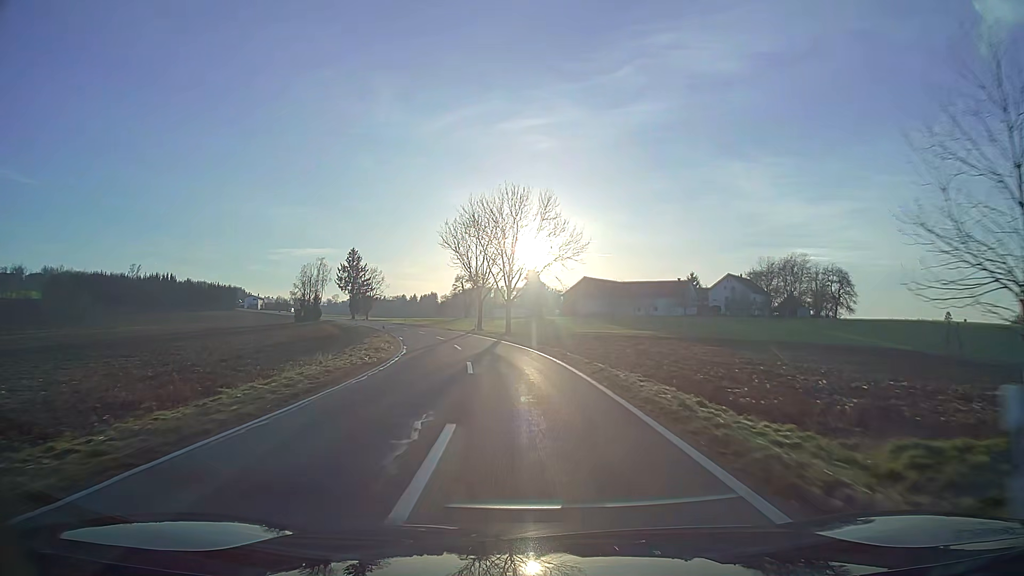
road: tertiary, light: Day
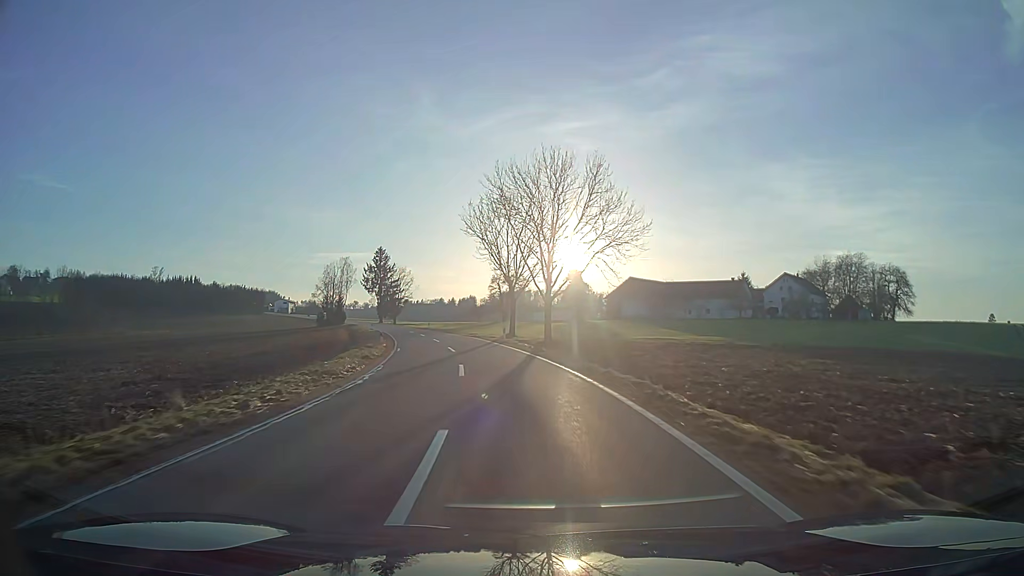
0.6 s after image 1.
(-0.4, +12.5) m; -4°
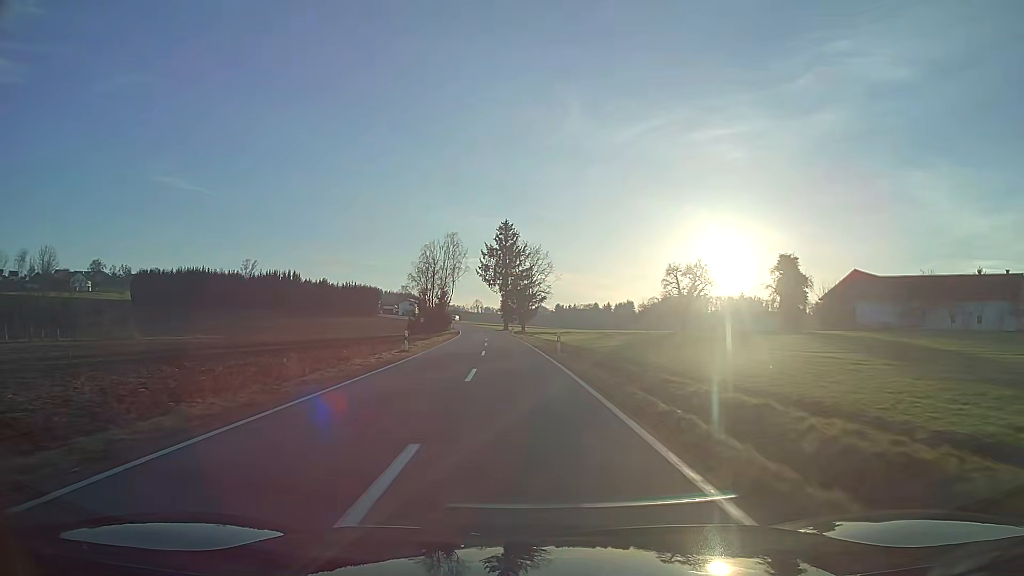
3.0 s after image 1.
(-6.0, +49.8) m; -12°
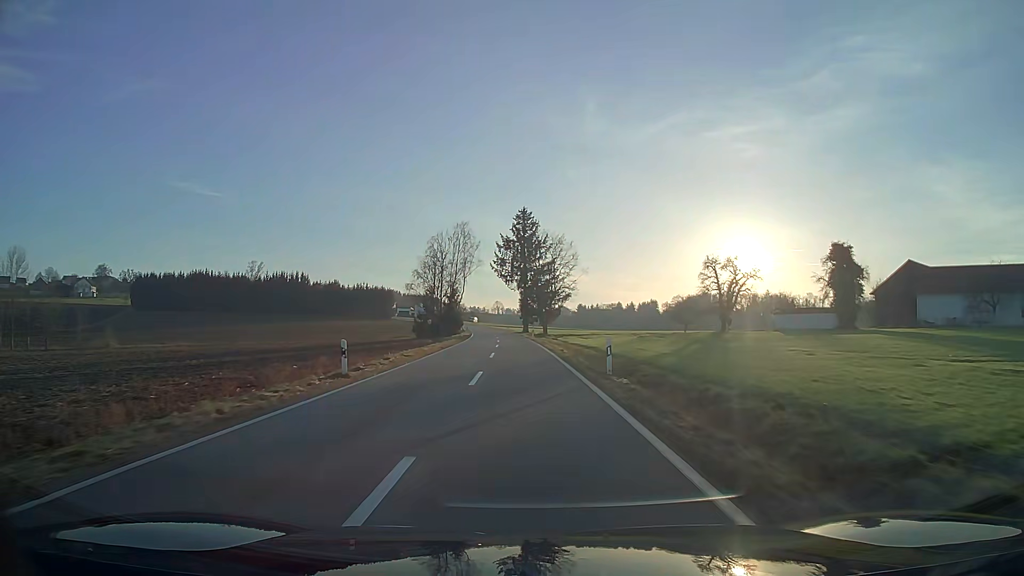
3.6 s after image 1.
(-0.2, +12.9) m; -2°
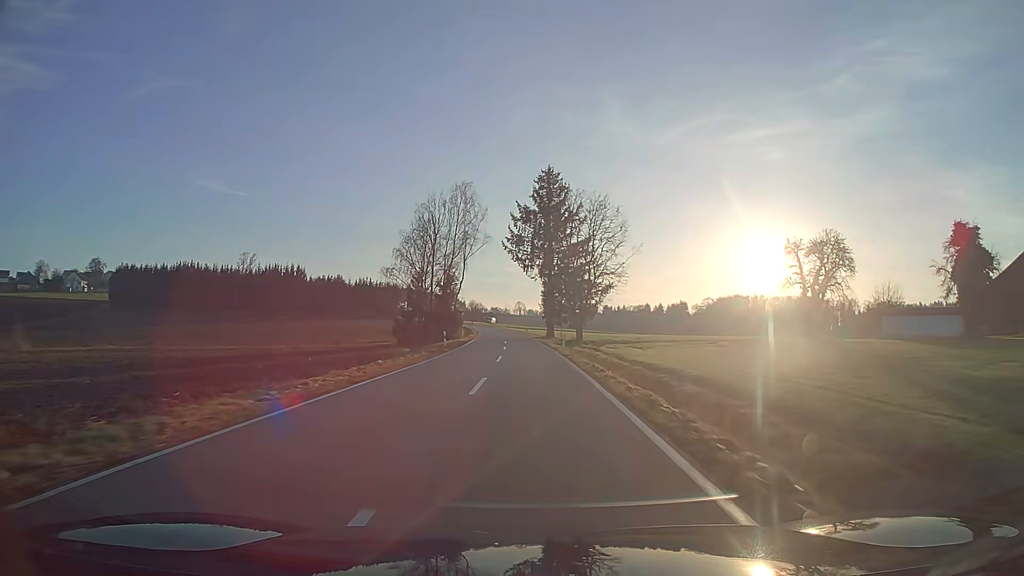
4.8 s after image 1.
(-0.5, +26.4) m; -2°
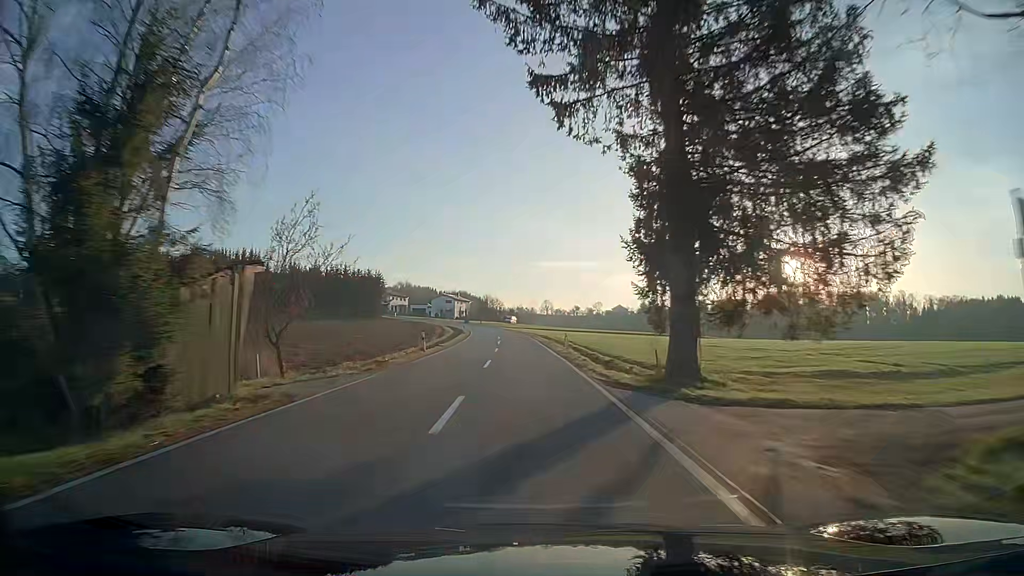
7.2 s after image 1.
(-1.0, +53.9) m; -2°
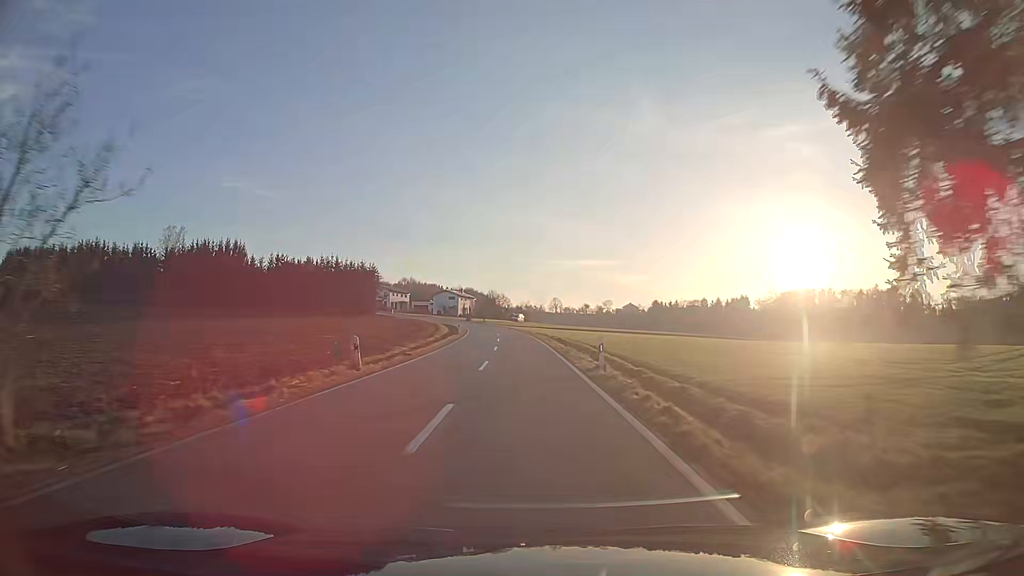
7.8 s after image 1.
(-0.1, +13.4) m; 0°
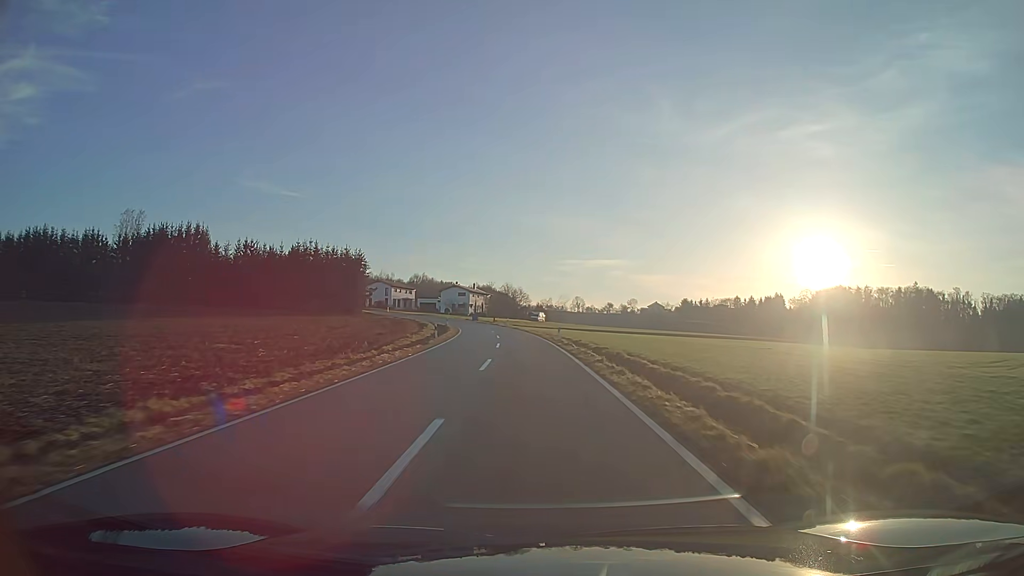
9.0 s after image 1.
(-0.5, +26.5) m; -2°
